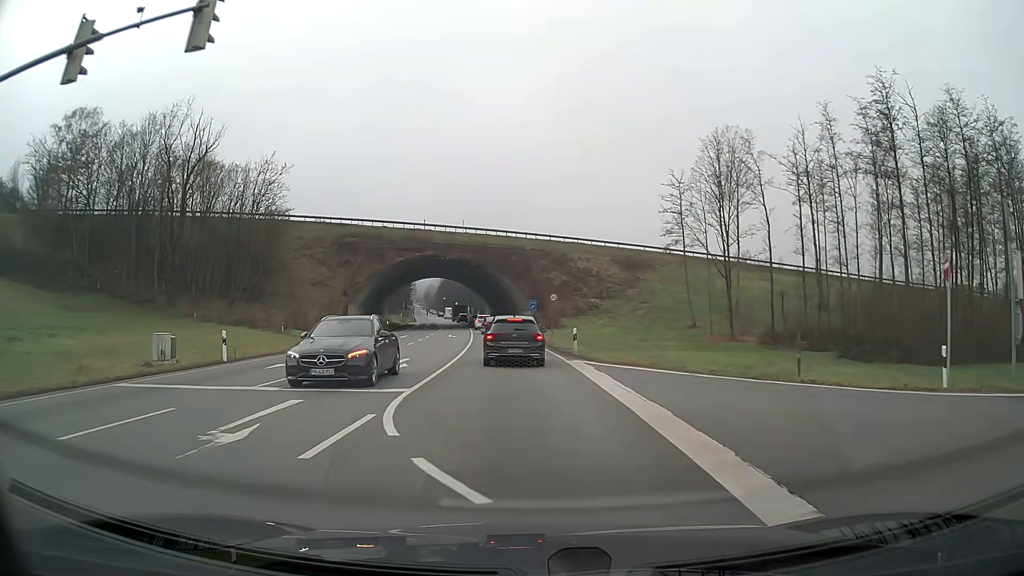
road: primary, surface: asphalt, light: Day
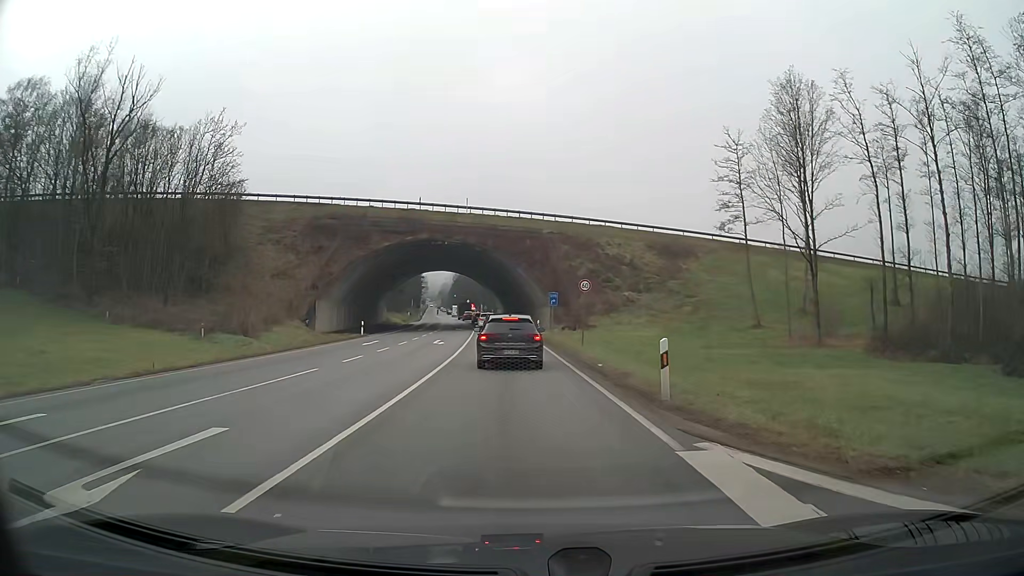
(-0.2, +15.2) m; -1°
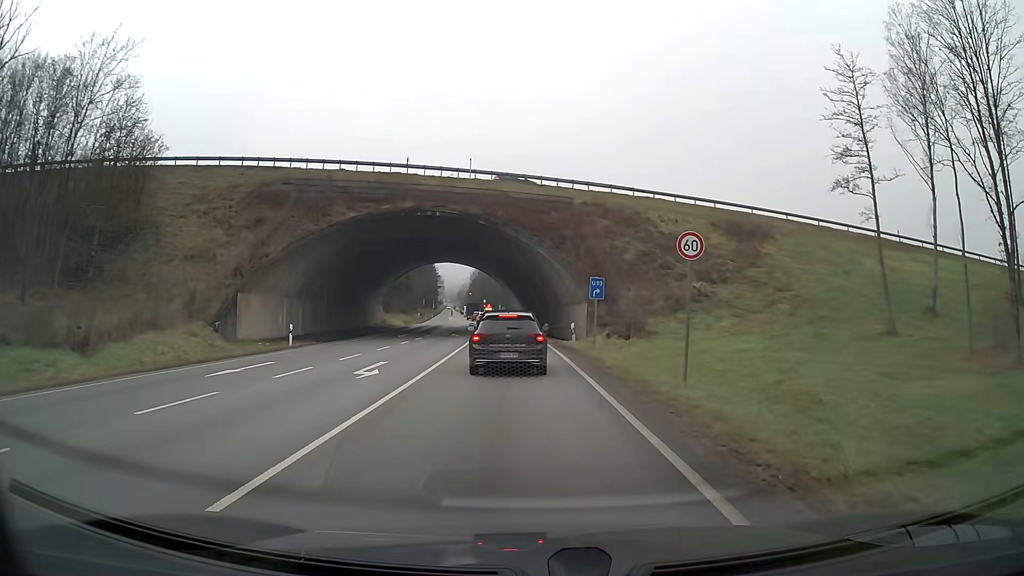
(-0.3, +18.4) m; -2°
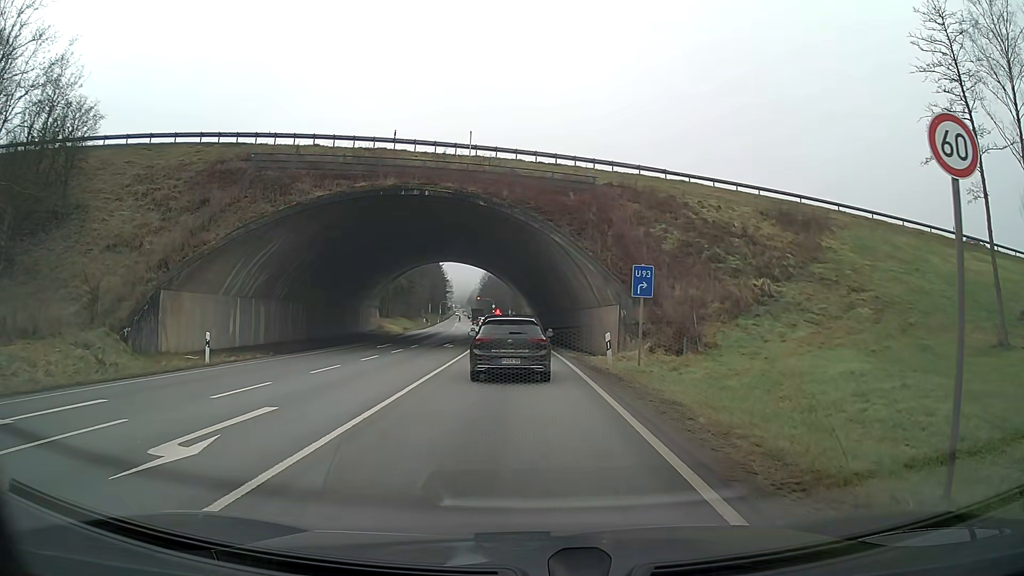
(-0.1, +9.3) m; -1°
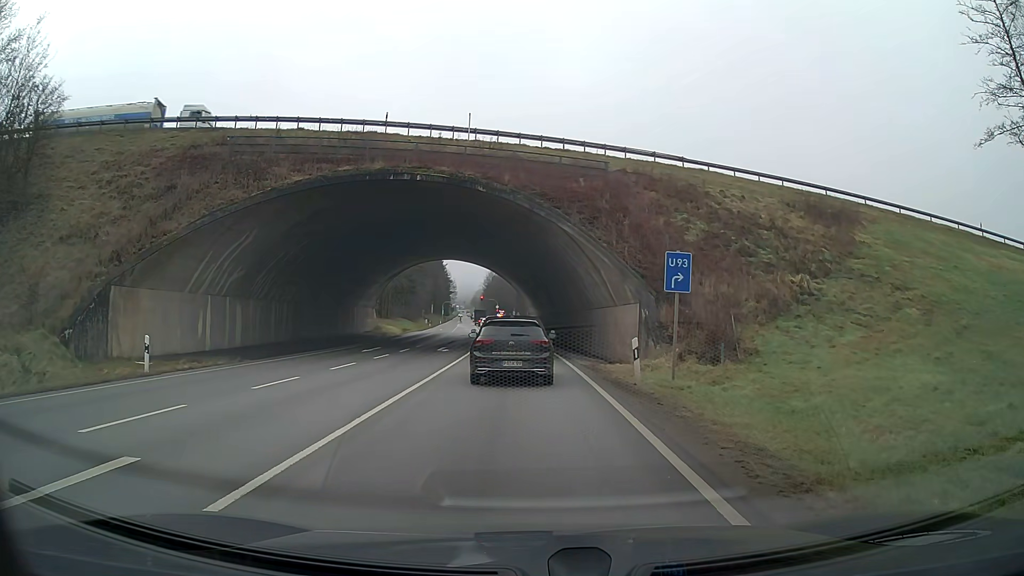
(0.0, +4.2) m; 0°
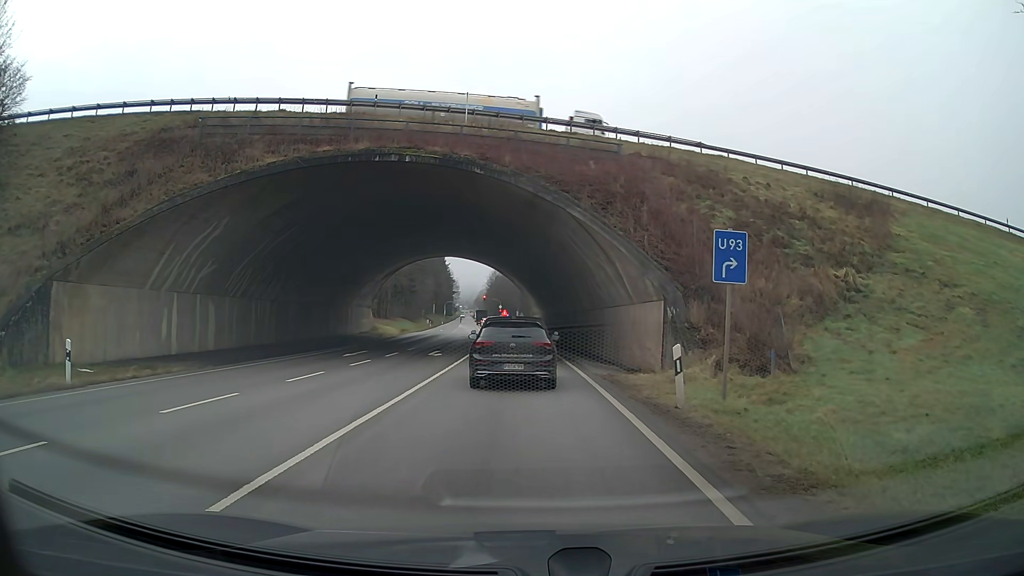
(0.0, +3.9) m; 0°
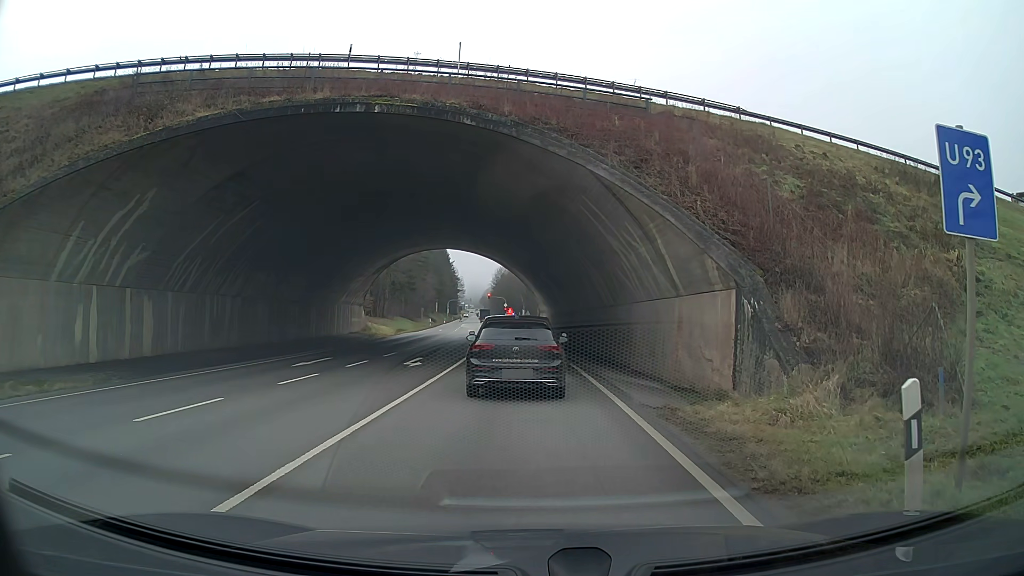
(-0.1, +6.8) m; -1°
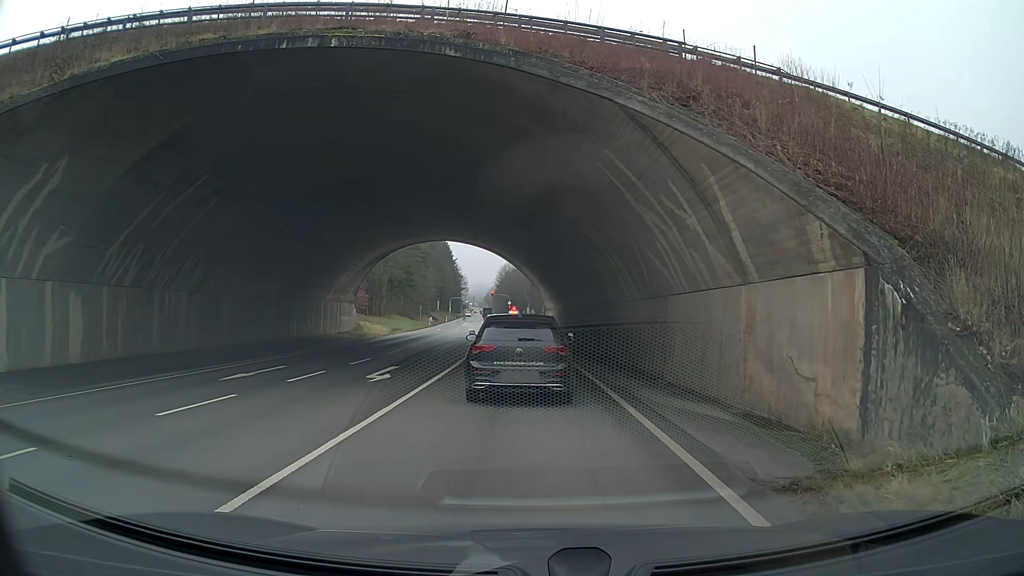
(0.0, +5.5) m; 0°
